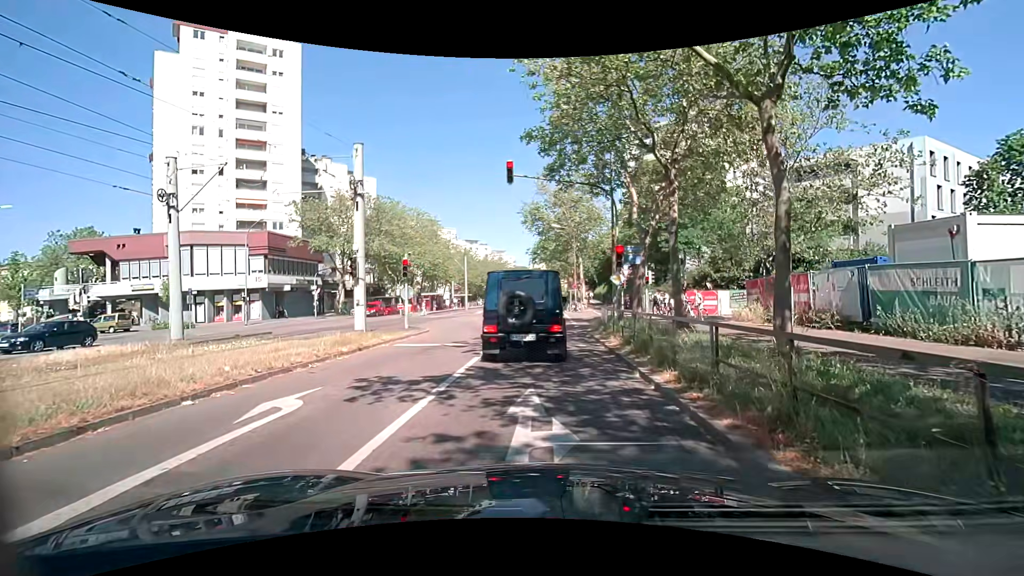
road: tertiary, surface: asphalt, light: Day
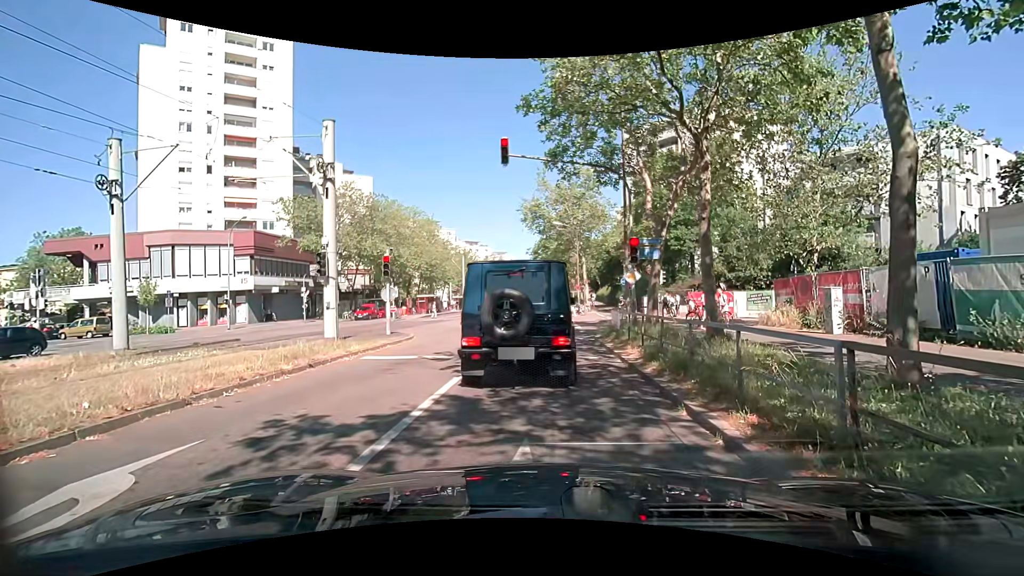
(0.0, +2.7) m; +1°
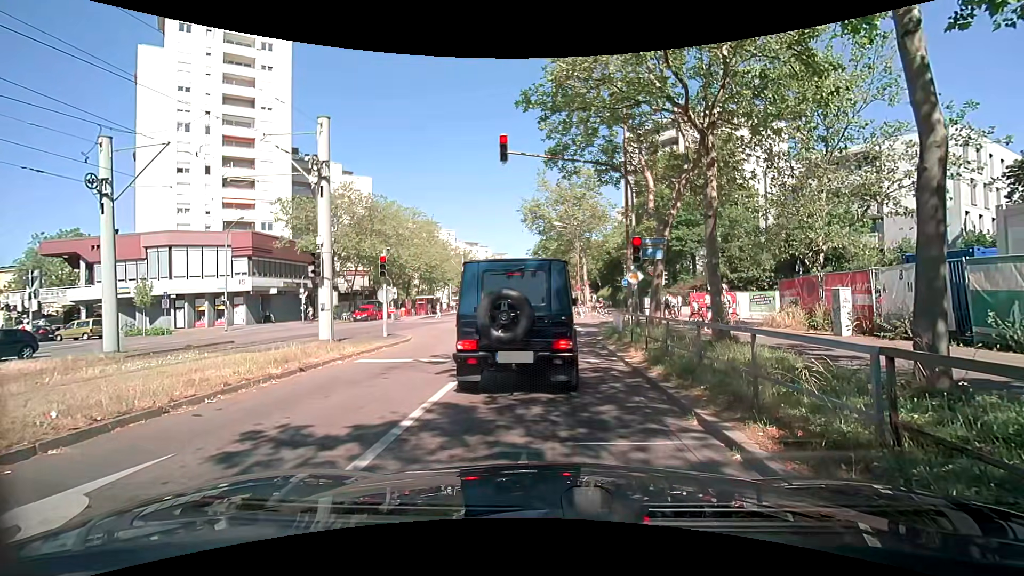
(0.0, +0.4) m; 0°
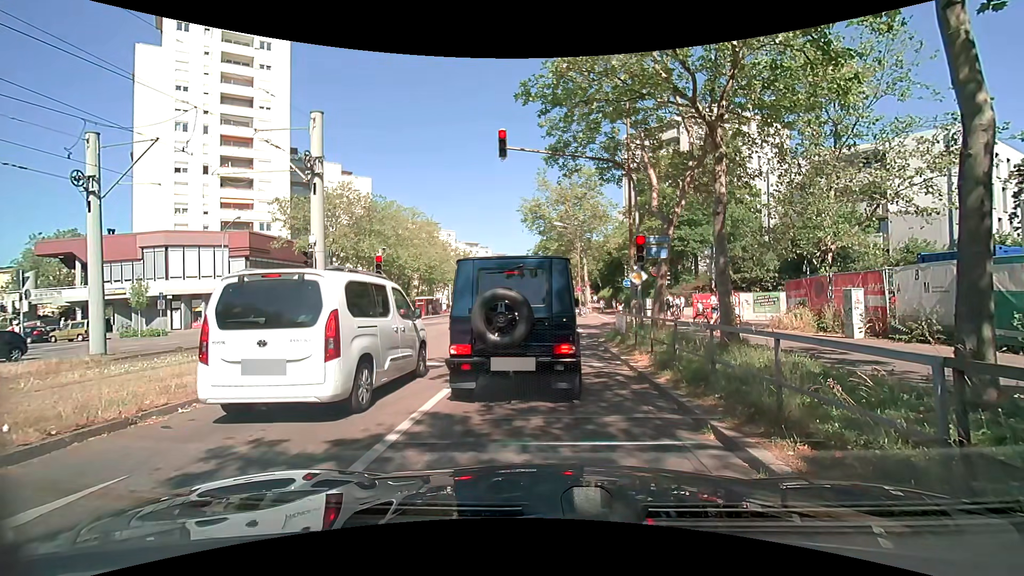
(0.0, +0.6) m; 0°
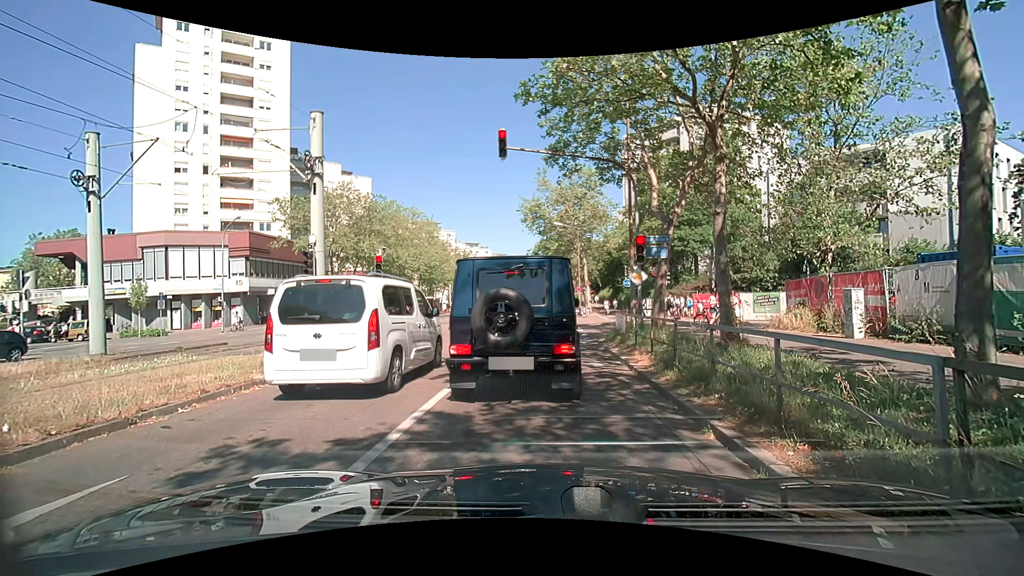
(0.0, 0.0) m; 0°
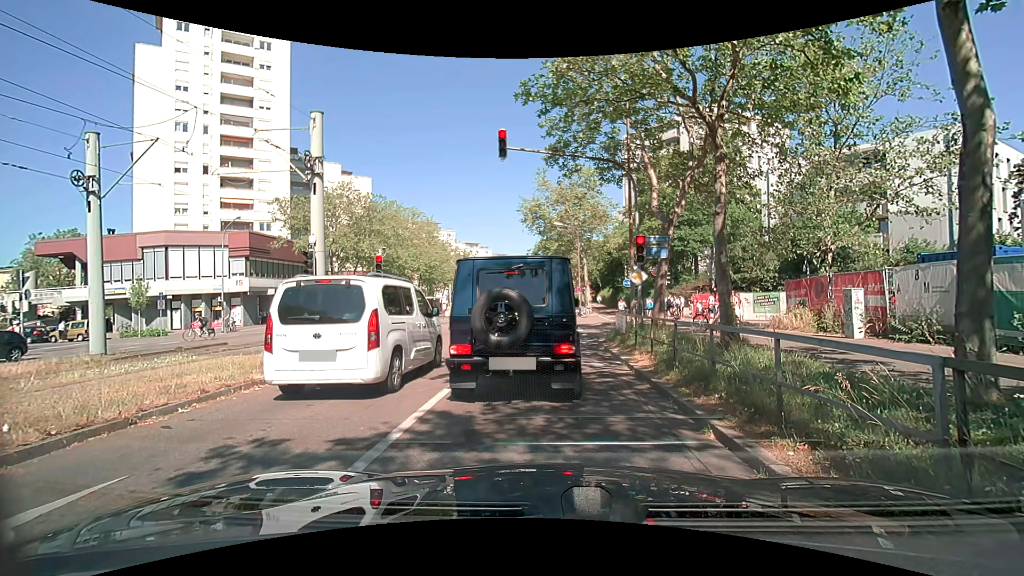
(0.0, 0.0) m; 0°
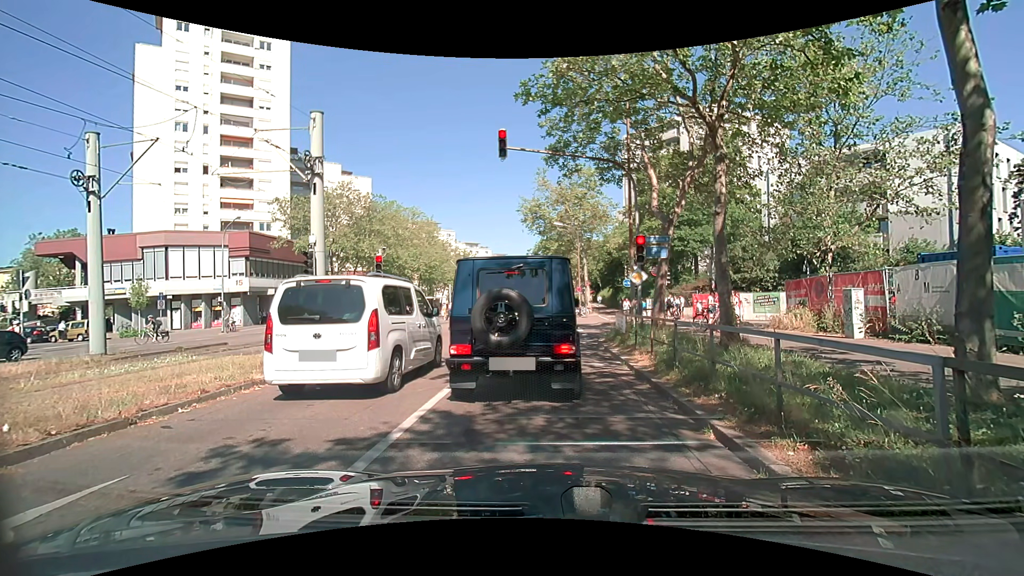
(0.0, 0.0) m; 0°
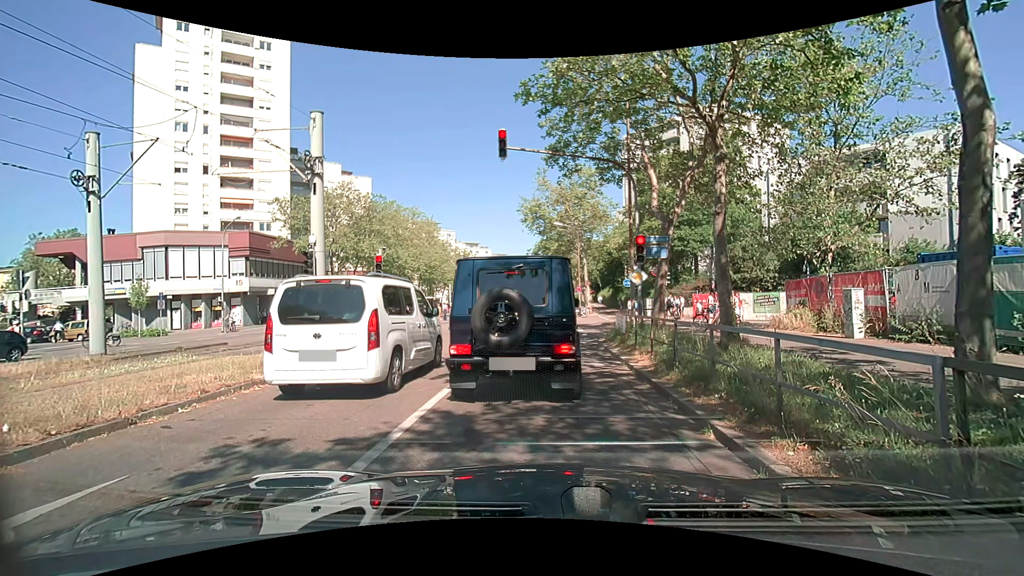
(0.0, 0.0) m; 0°
